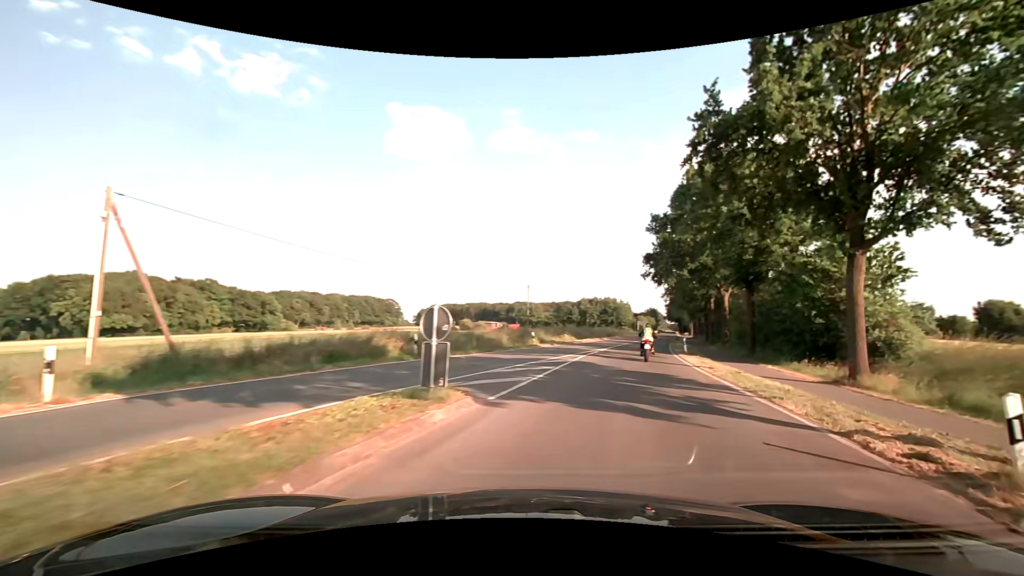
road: secondary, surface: asphalt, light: Day
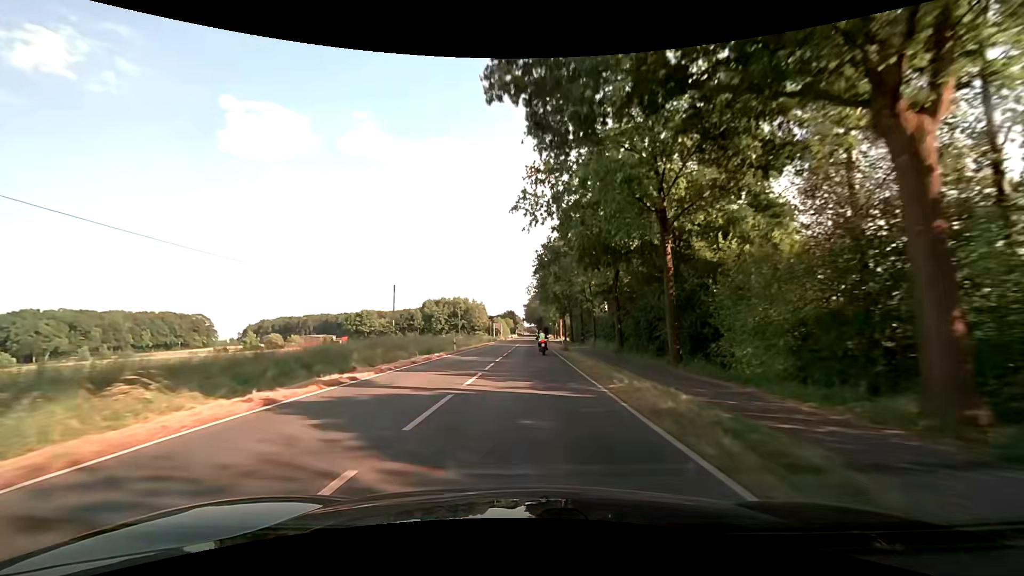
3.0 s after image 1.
(+12.7, +41.6) m; +20°
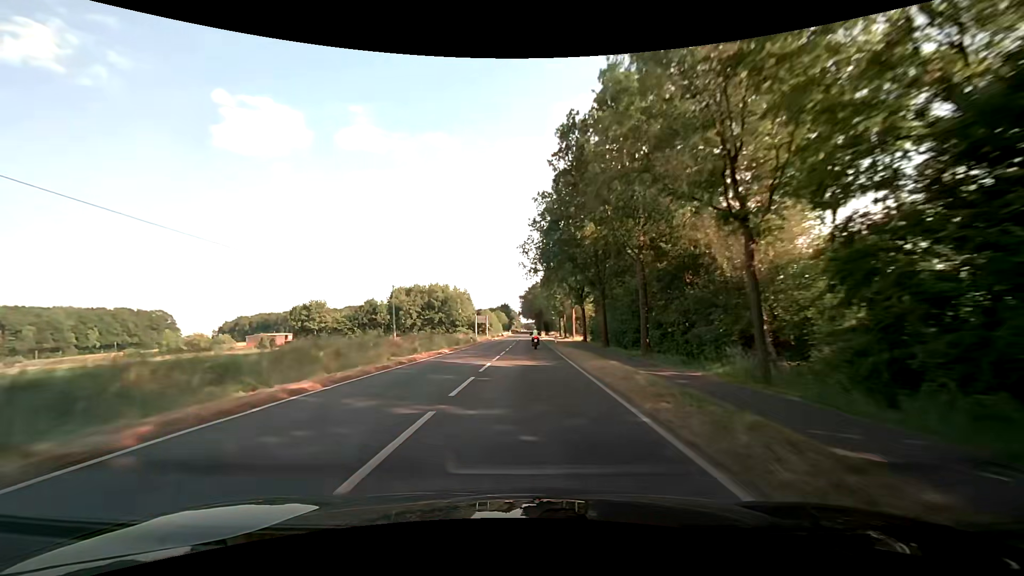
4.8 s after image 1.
(+0.5, +39.4) m; +1°
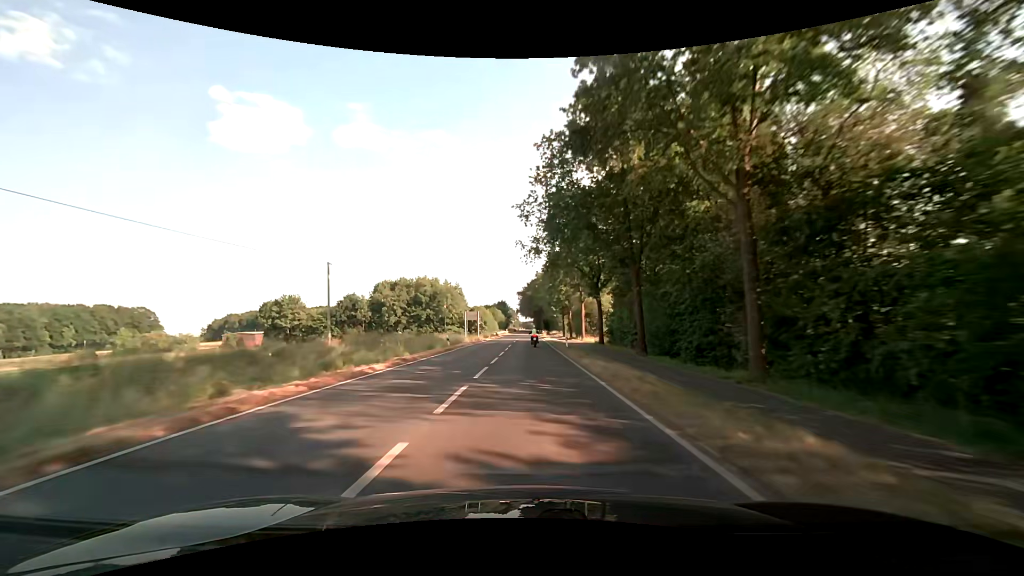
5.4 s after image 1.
(0.0, +14.5) m; 0°
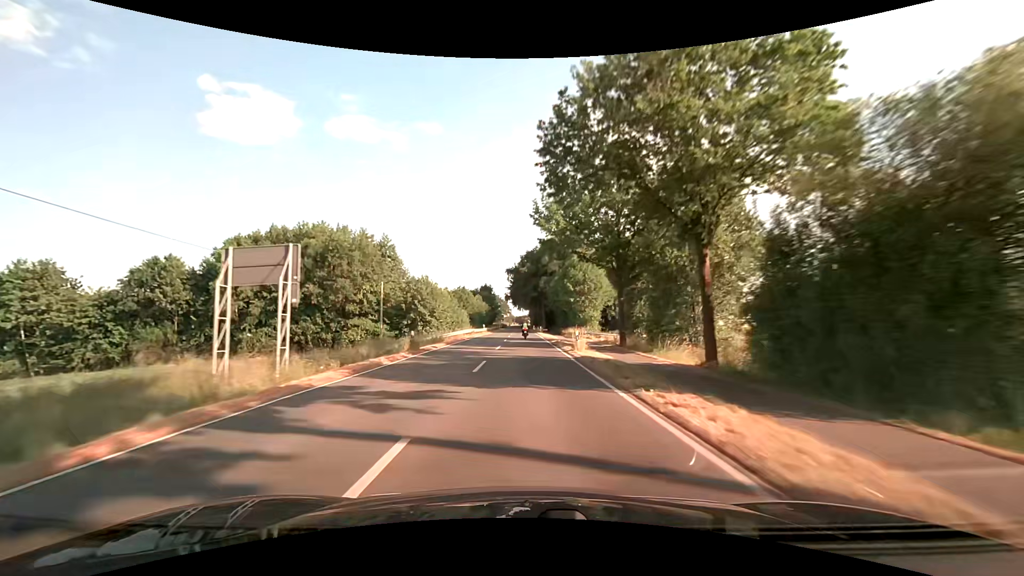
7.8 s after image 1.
(+0.4, +61.2) m; +1°
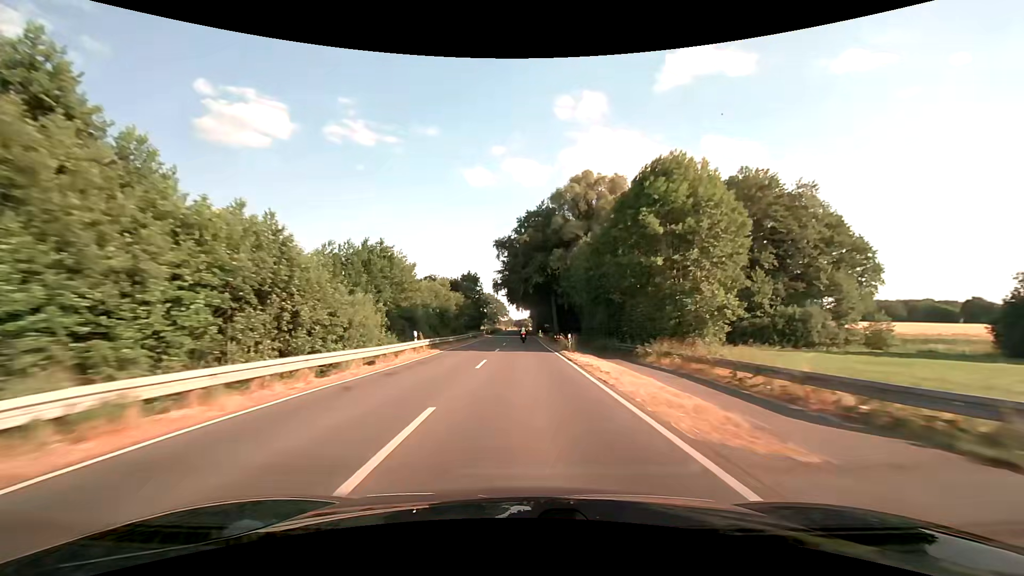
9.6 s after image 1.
(0.0, +47.1) m; 0°
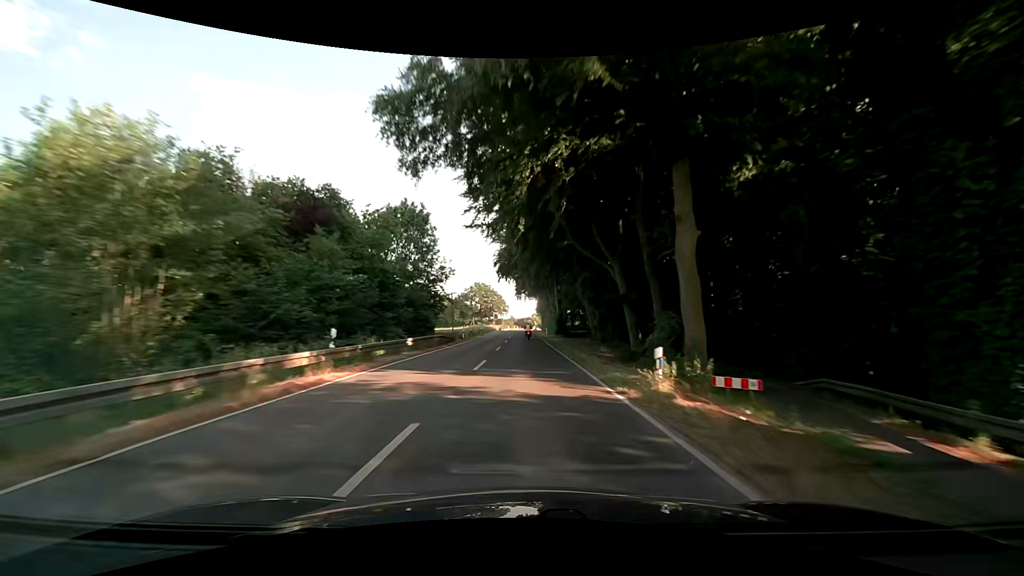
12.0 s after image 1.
(-0.5, +63.2) m; 0°
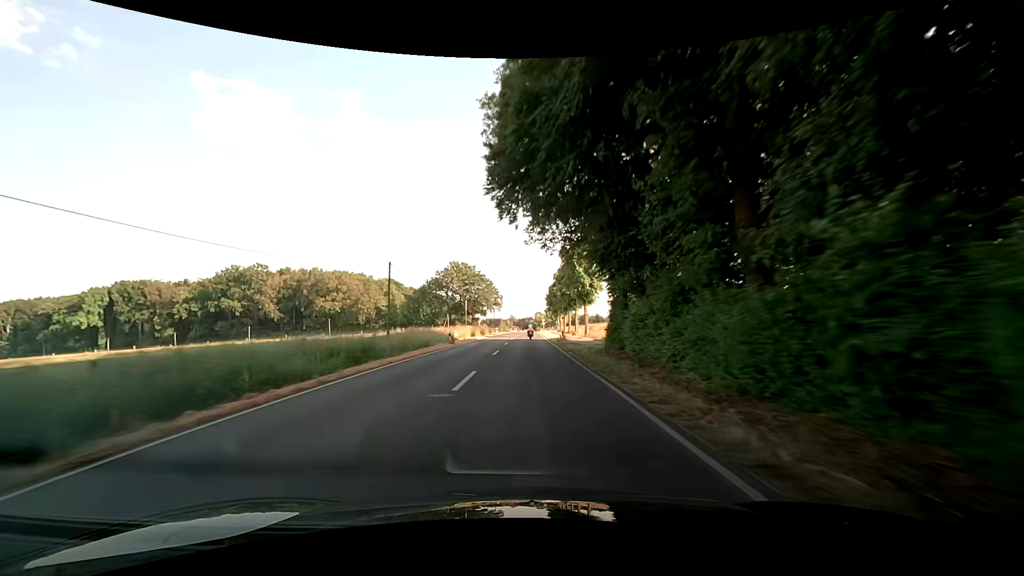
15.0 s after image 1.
(-0.1, +79.1) m; 0°
(0, +10) (0, +20) (0, +30) (0, +40) (0, +50) (0, +60) (0, +70) (+1, +80) (+1, +90) (+1, +100) m
